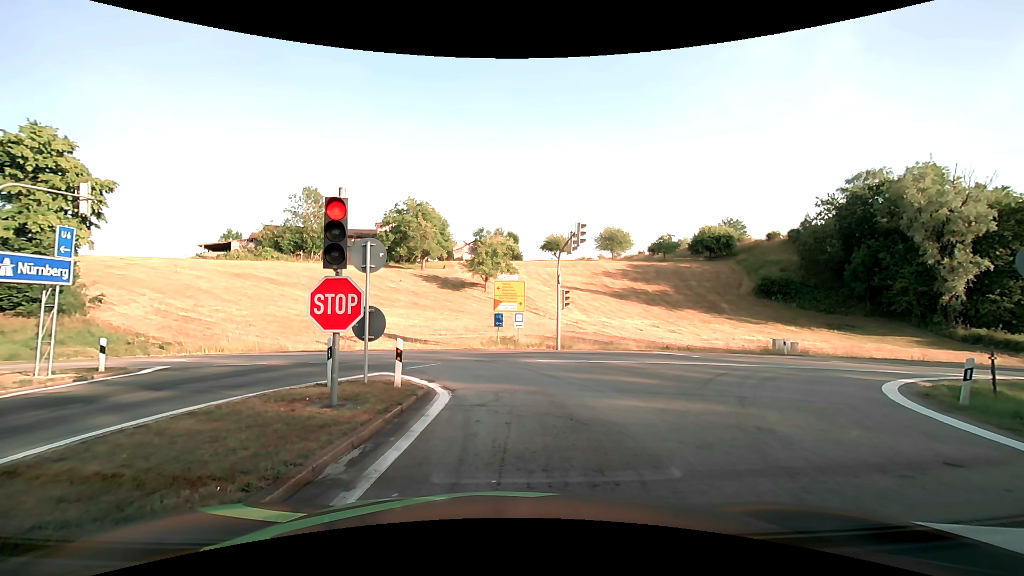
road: motorway_link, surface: asphalt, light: Day
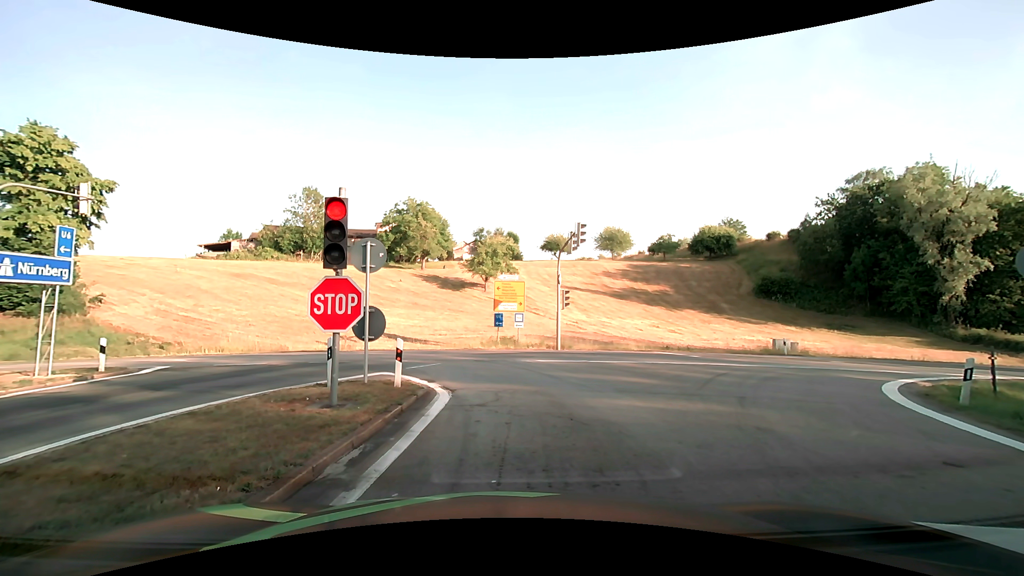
(0.0, 0.0) m; 0°
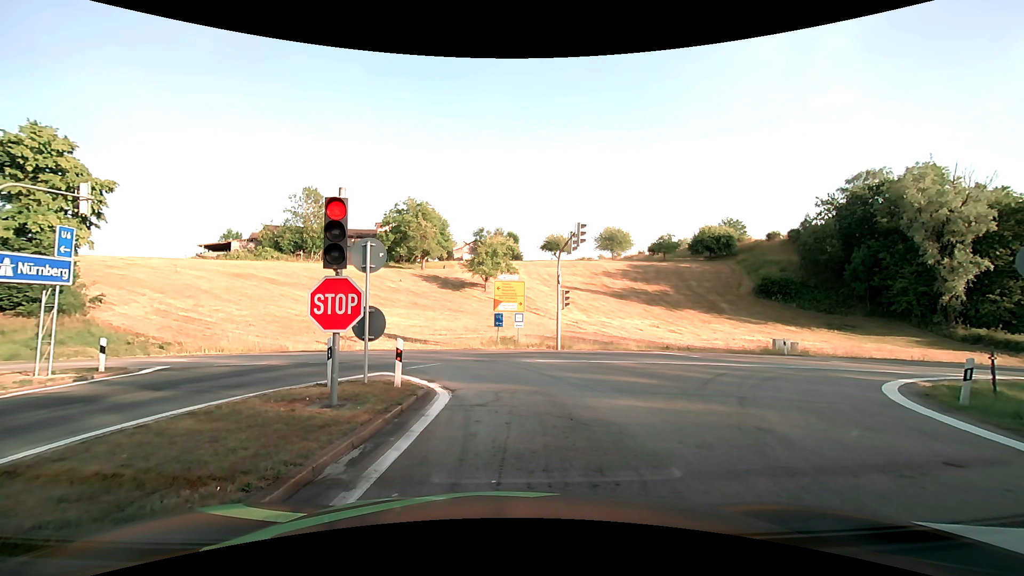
(0.0, 0.0) m; 0°
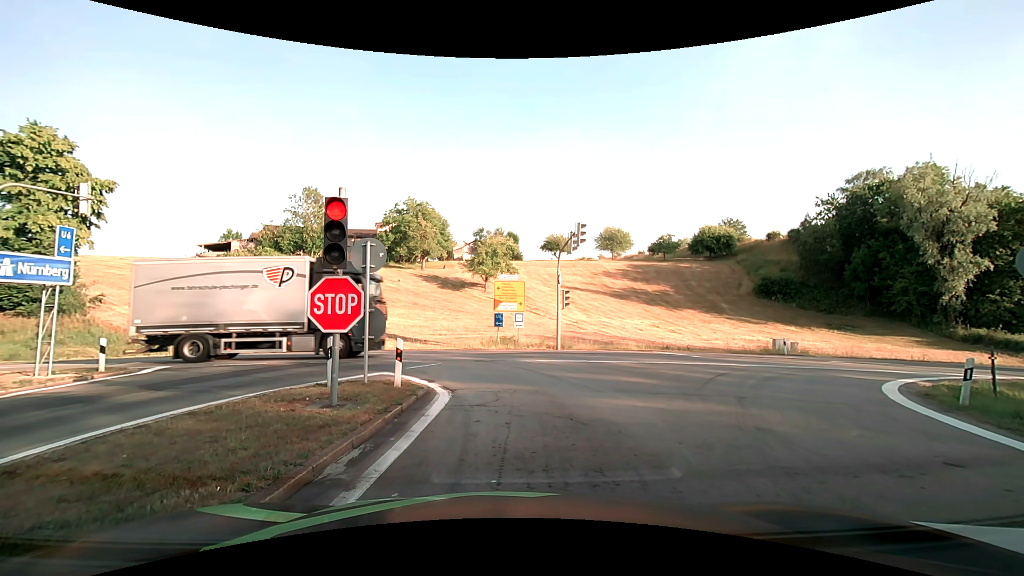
(0.0, 0.0) m; 0°
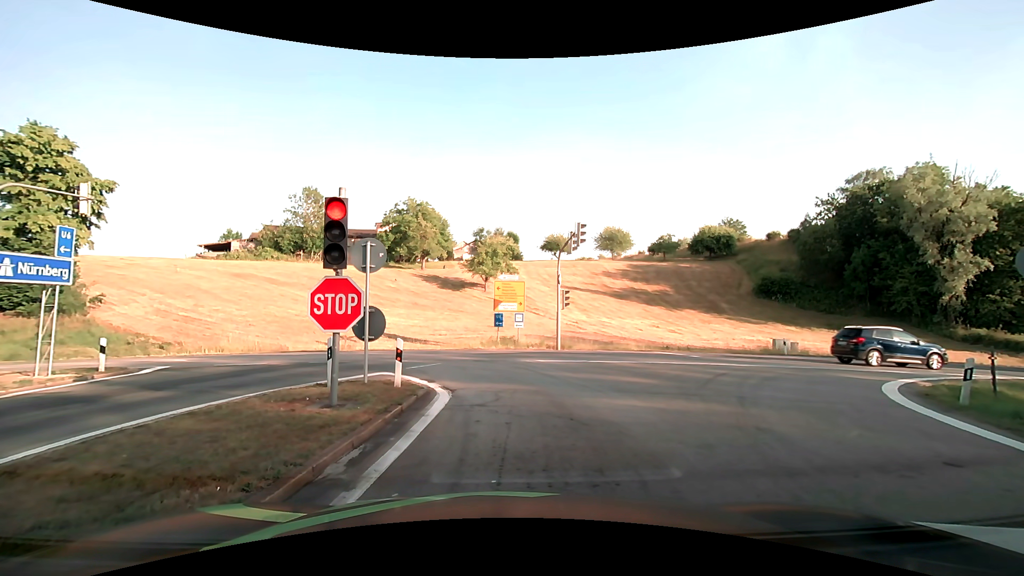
(0.0, 0.0) m; 0°
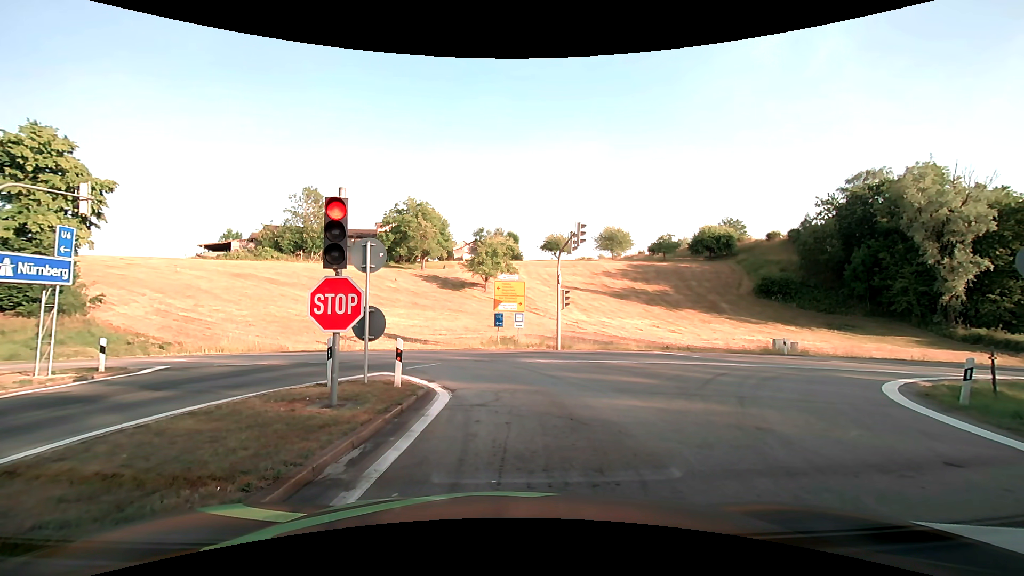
(0.0, 0.0) m; 0°
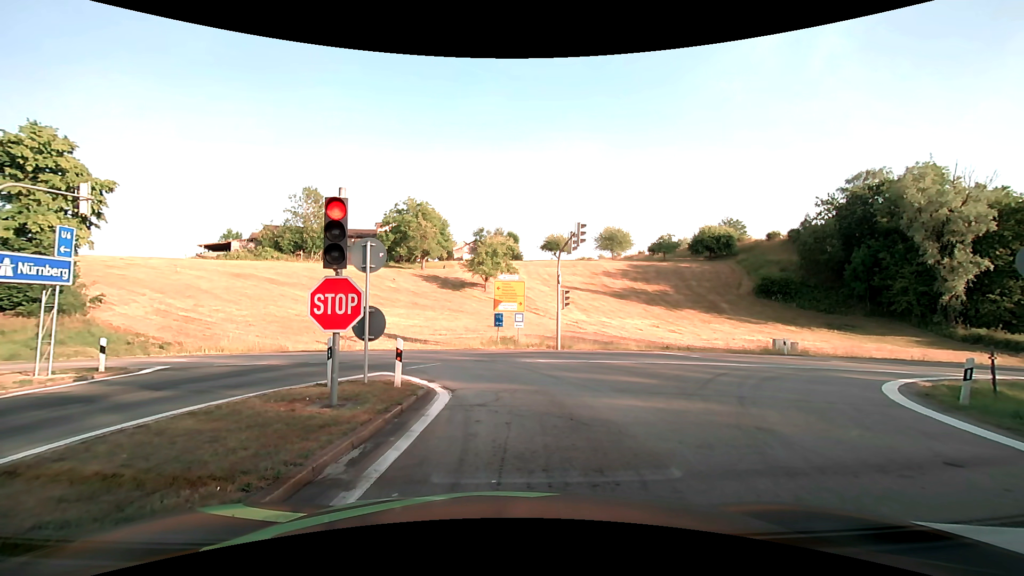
(0.0, 0.0) m; 0°
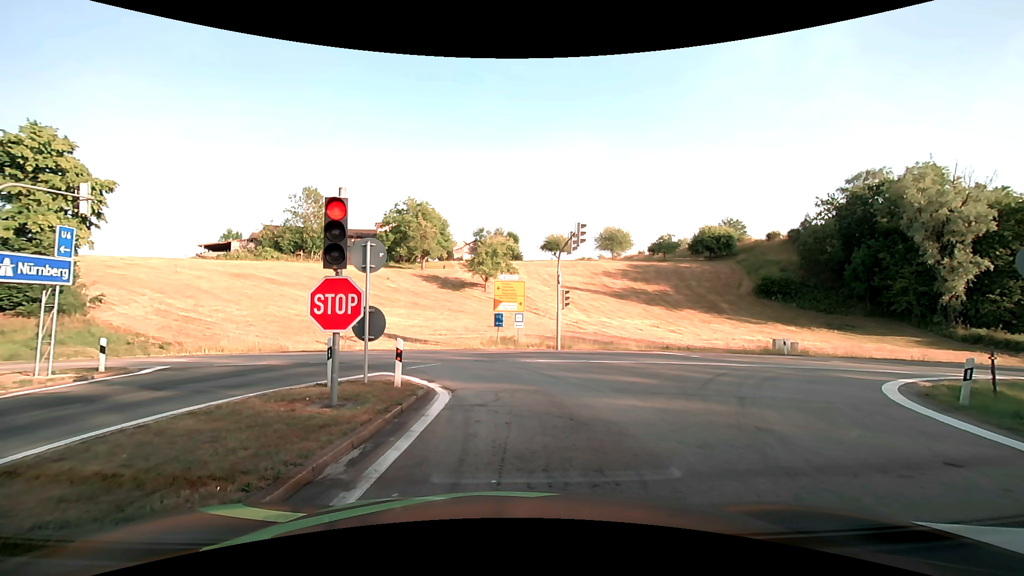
(0.0, 0.0) m; 0°
(0, +10) (-2, +20) (-10, +26) (-20, +27) (-30, +28) (-40, +28) (-50, +28) (-60, +28) (-70, +29) (-80, +29) m
